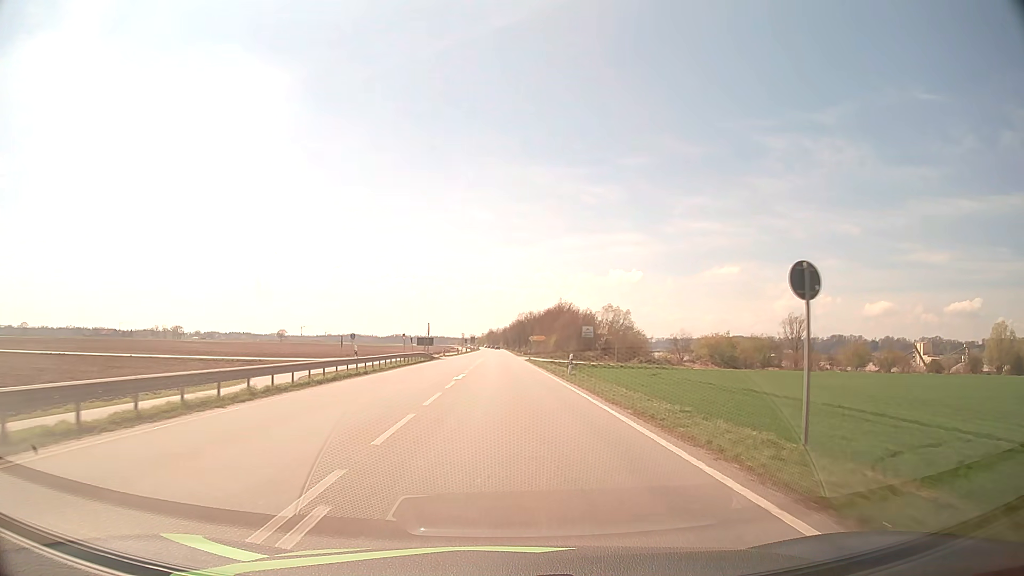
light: Day
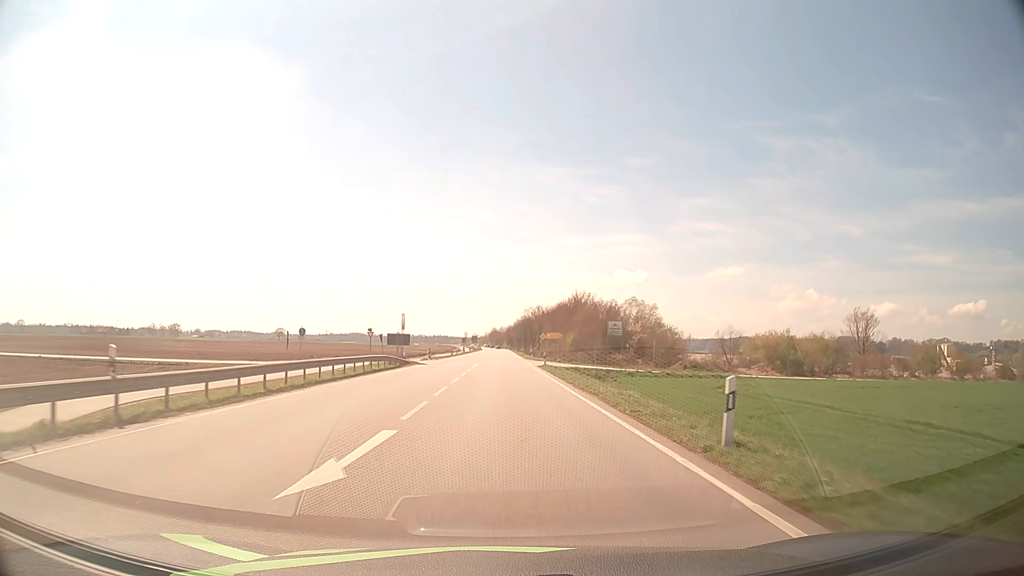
(0.0, +20.8) m; 0°
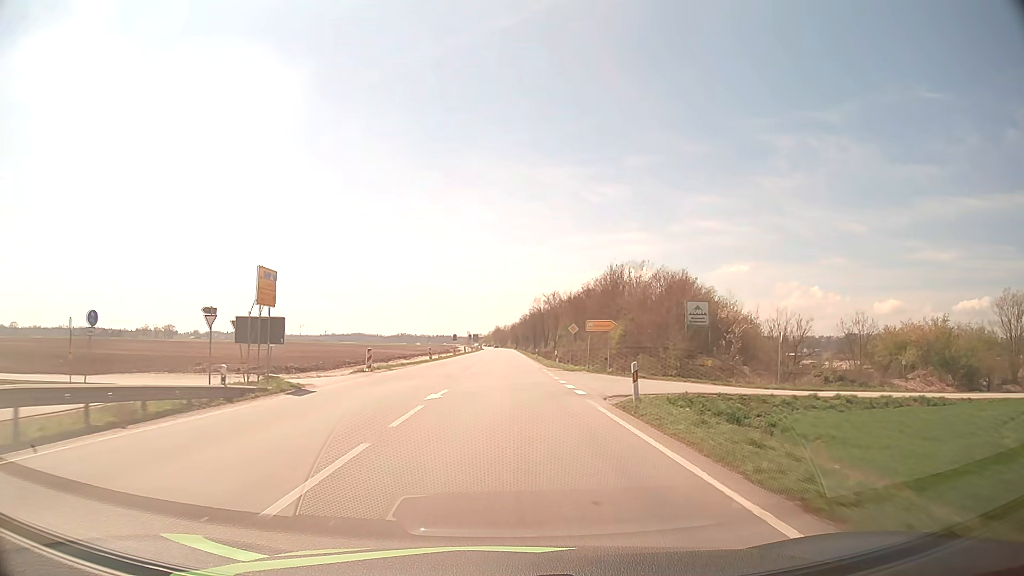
(-0.1, +31.3) m; 0°
(0, +10) (0, +20) (0, +30) (0, +40) (0, +50) (0, +60) (0, +70) (0, +80) (0, +90) (0, +100) m
